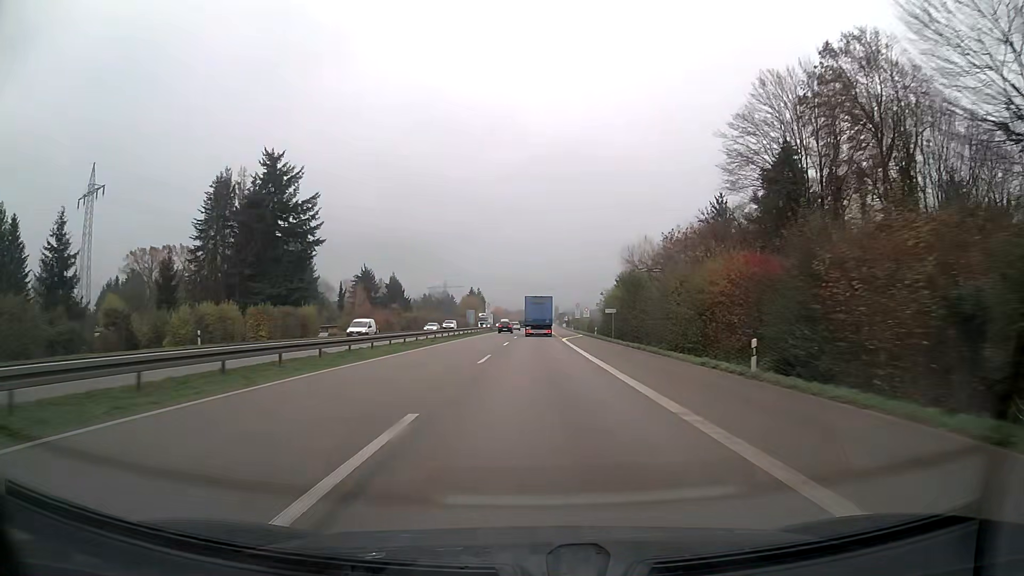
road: trunk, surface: asphalt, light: Day
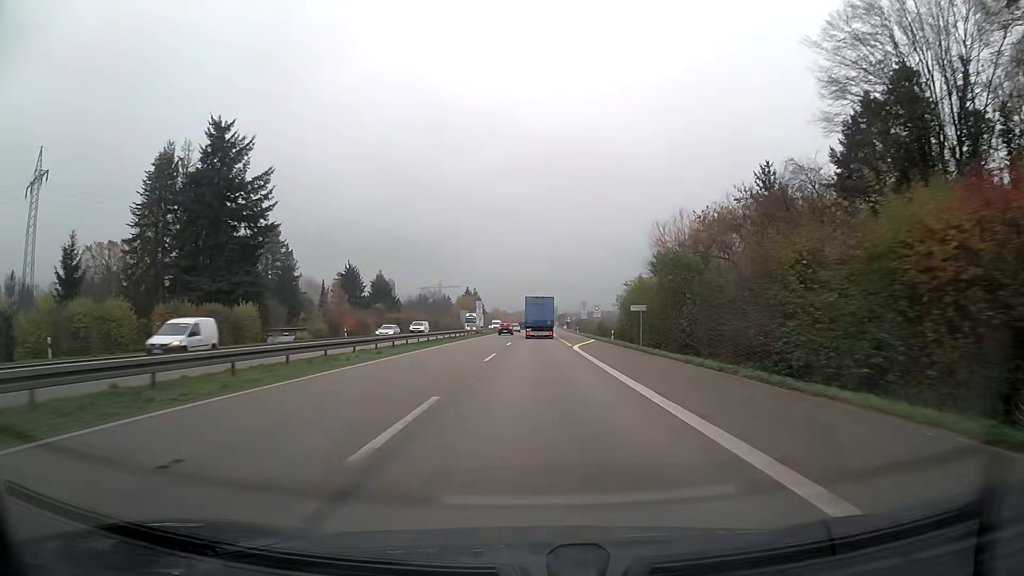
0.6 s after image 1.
(0.0, +15.5) m; 0°
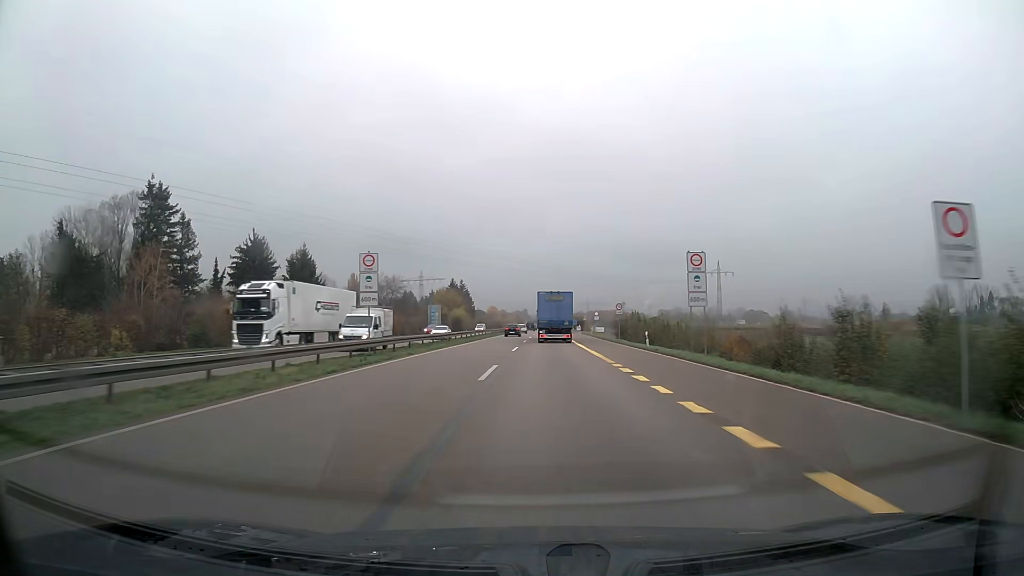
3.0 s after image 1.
(+0.1, +62.6) m; 0°
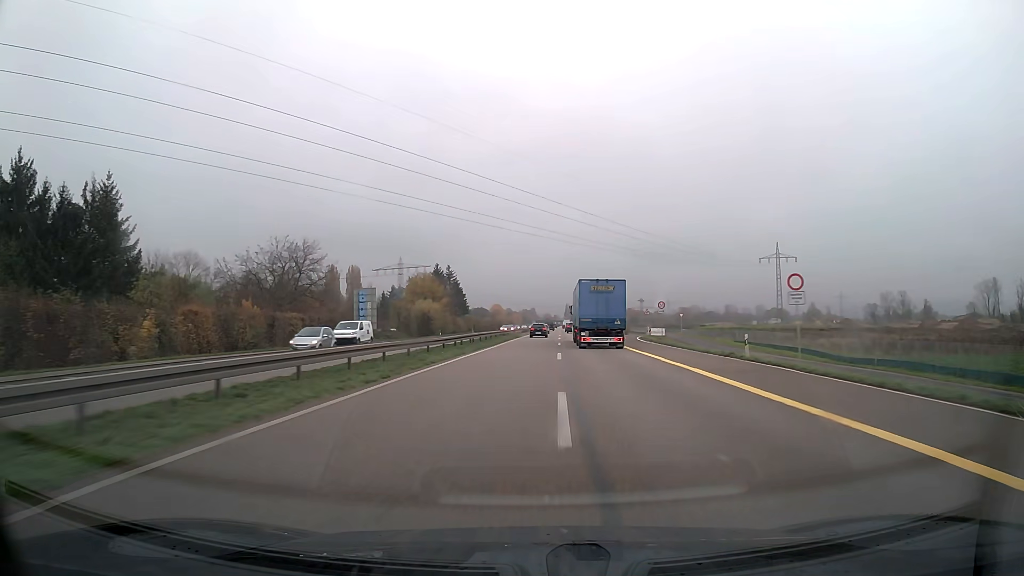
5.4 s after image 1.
(-0.4, +63.3) m; -1°
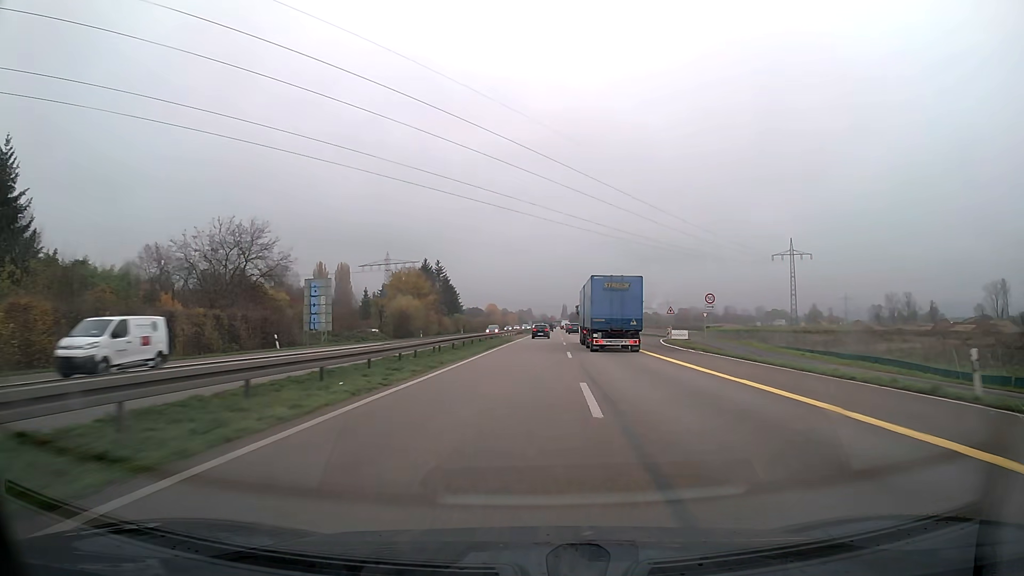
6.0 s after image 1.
(+0.1, +15.8) m; +1°
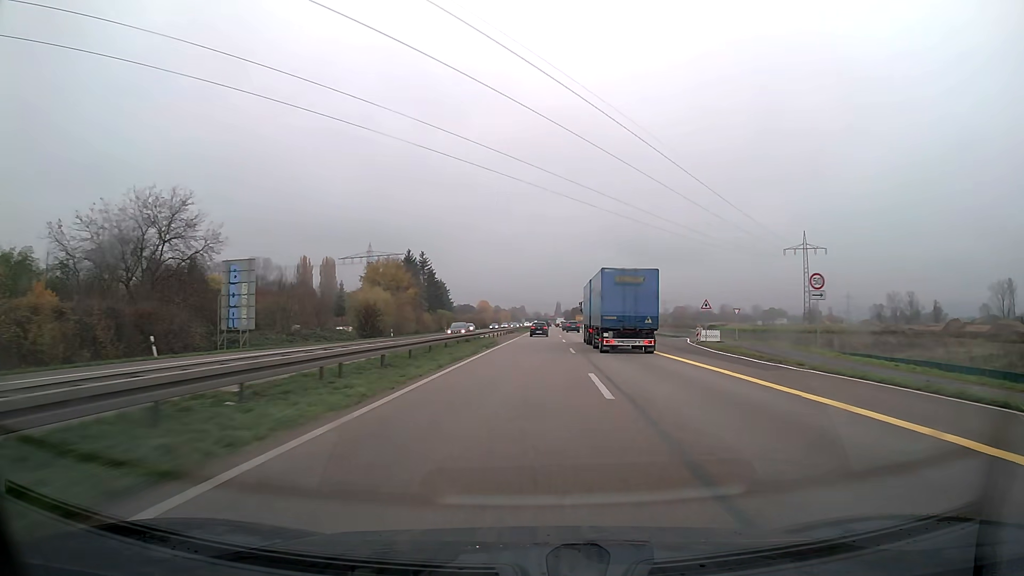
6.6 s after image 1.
(+0.1, +15.8) m; +1°
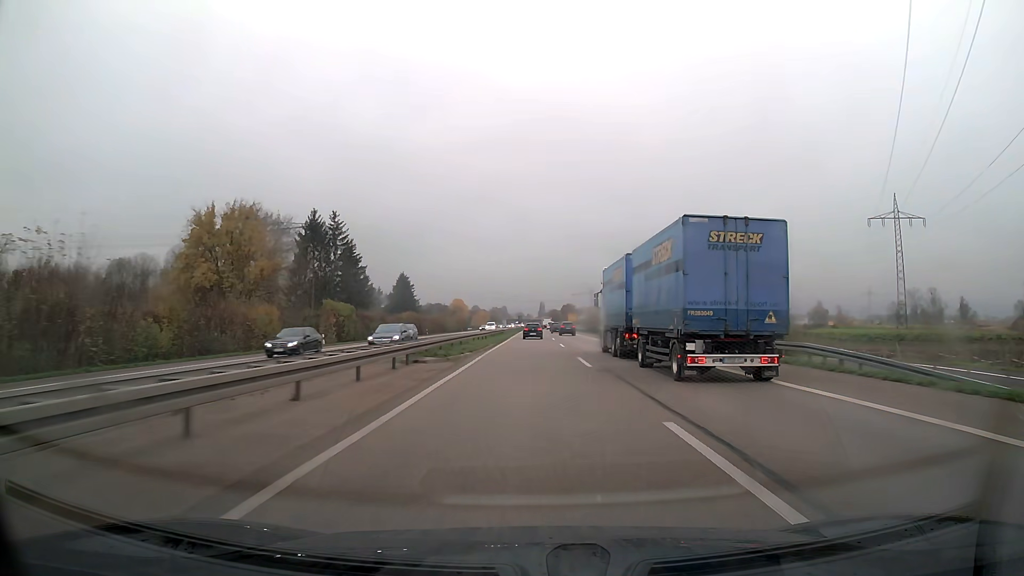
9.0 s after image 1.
(+0.9, +63.2) m; +1°
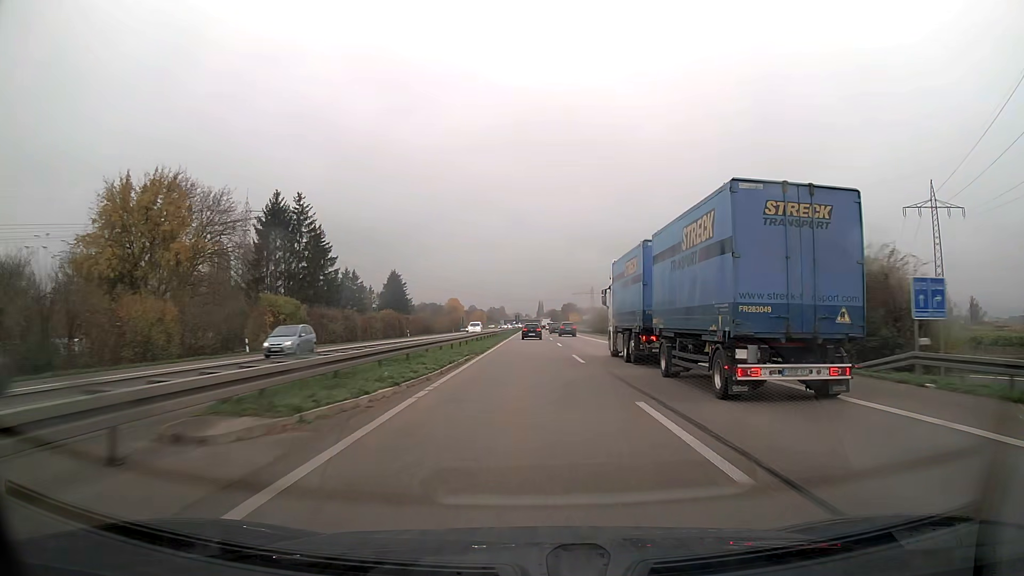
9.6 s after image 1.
(0.0, +15.8) m; 0°
(0, +10) (0, +20) (0, +30) (0, +40) (0, +50) (0, +60) (0, +70) (0, +80) (0, +90) (0, +100) m
